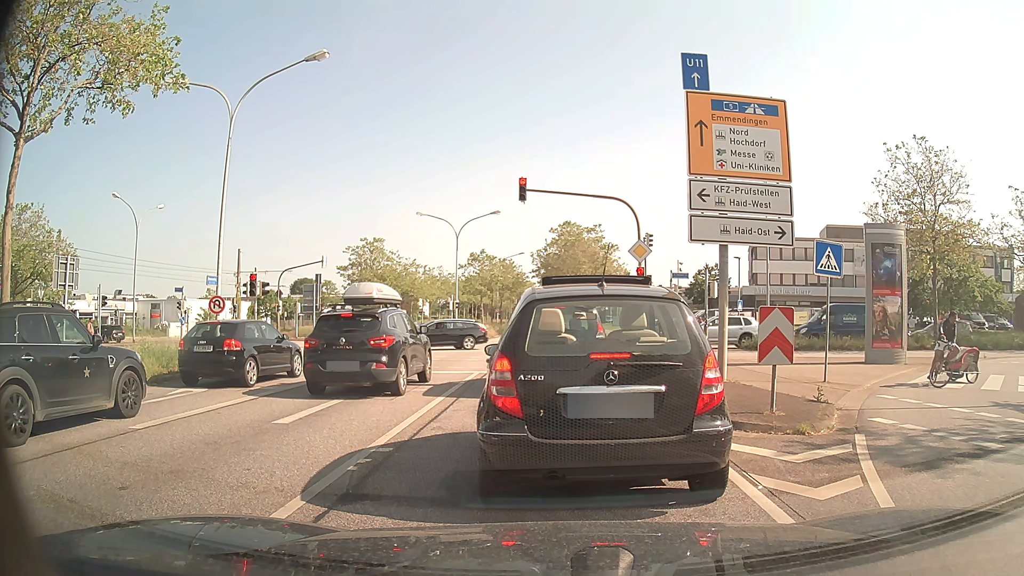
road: primary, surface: asphalt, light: Day
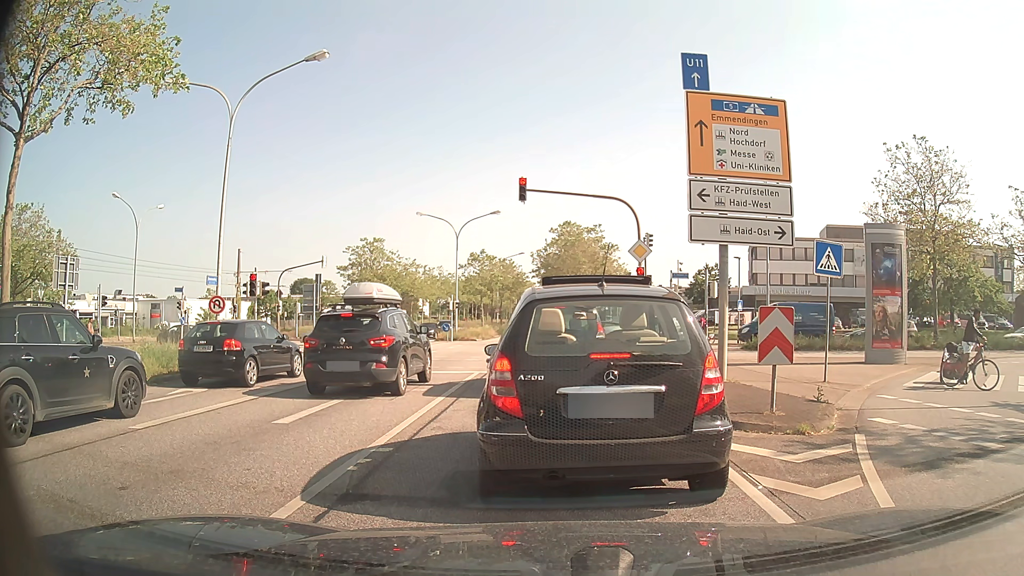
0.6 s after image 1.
(0.0, 0.0) m; 0°
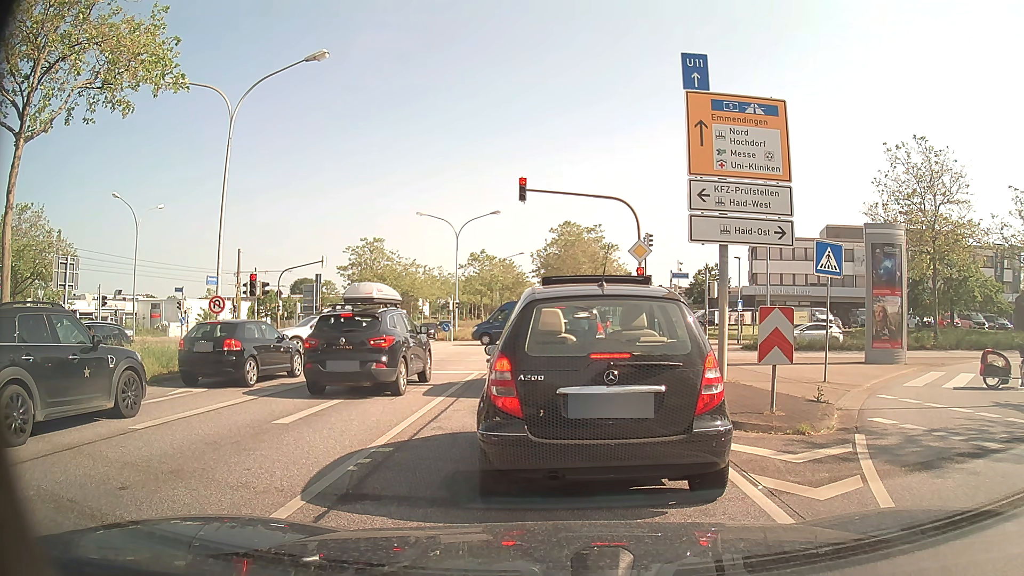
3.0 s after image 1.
(0.0, 0.0) m; 0°
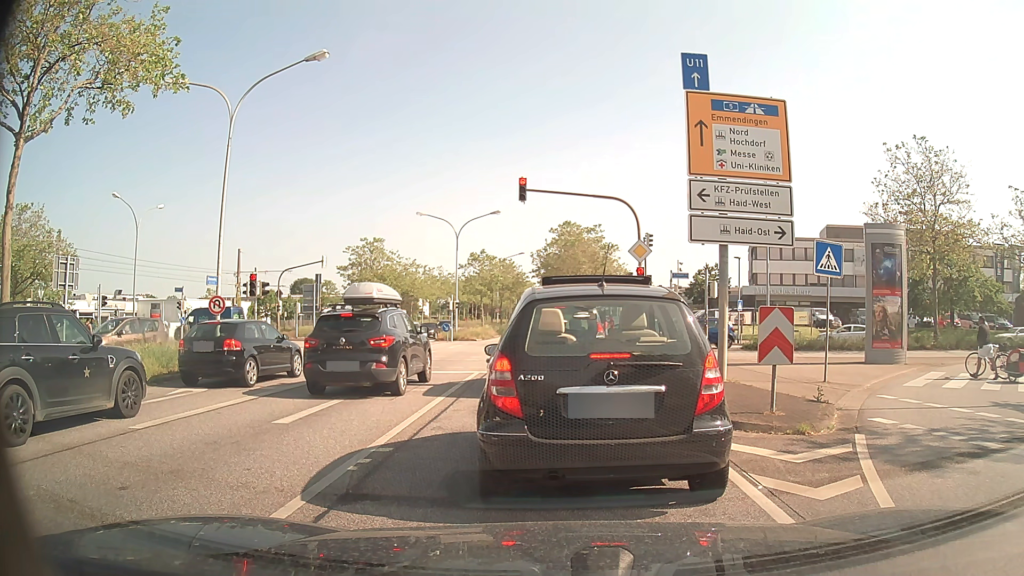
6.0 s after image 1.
(0.0, 0.0) m; 0°
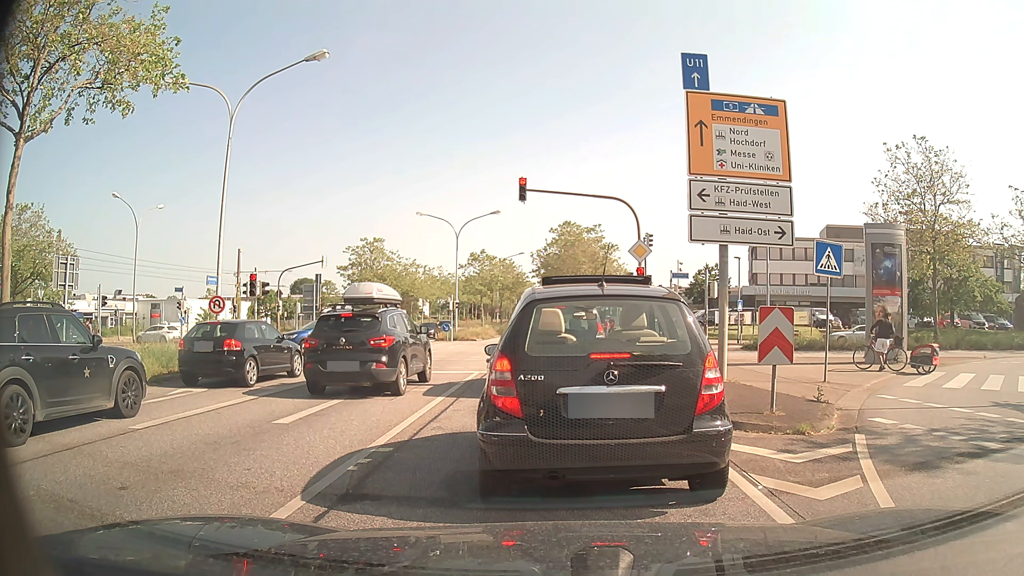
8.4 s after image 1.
(0.0, 0.0) m; 0°
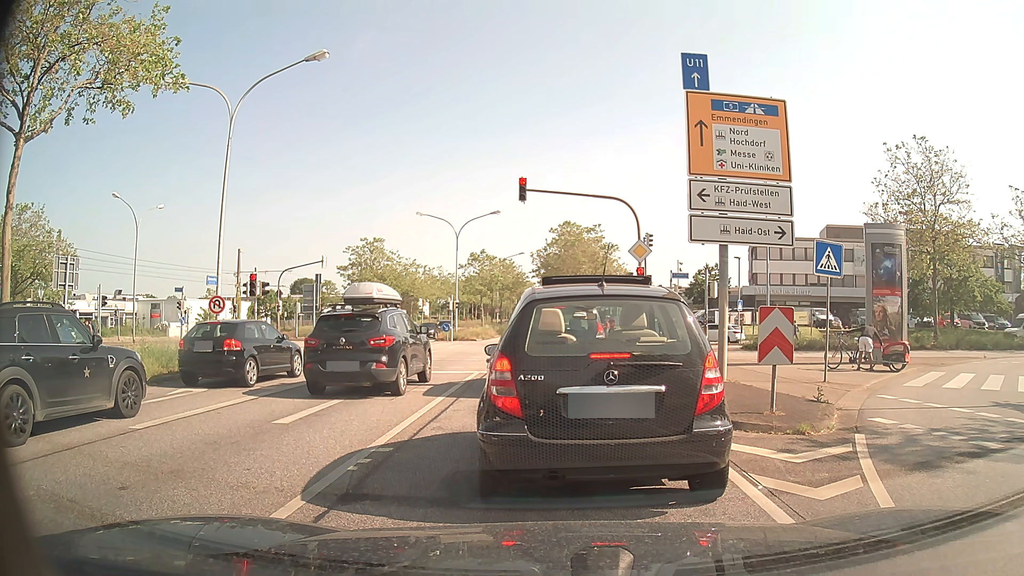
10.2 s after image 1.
(0.0, 0.0) m; 0°
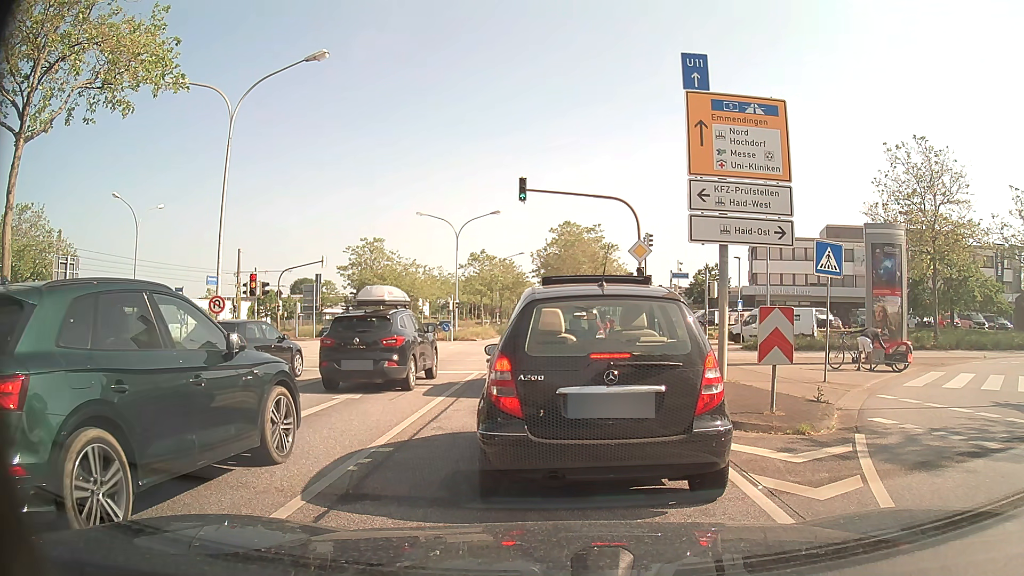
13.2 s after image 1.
(0.0, 0.0) m; 0°
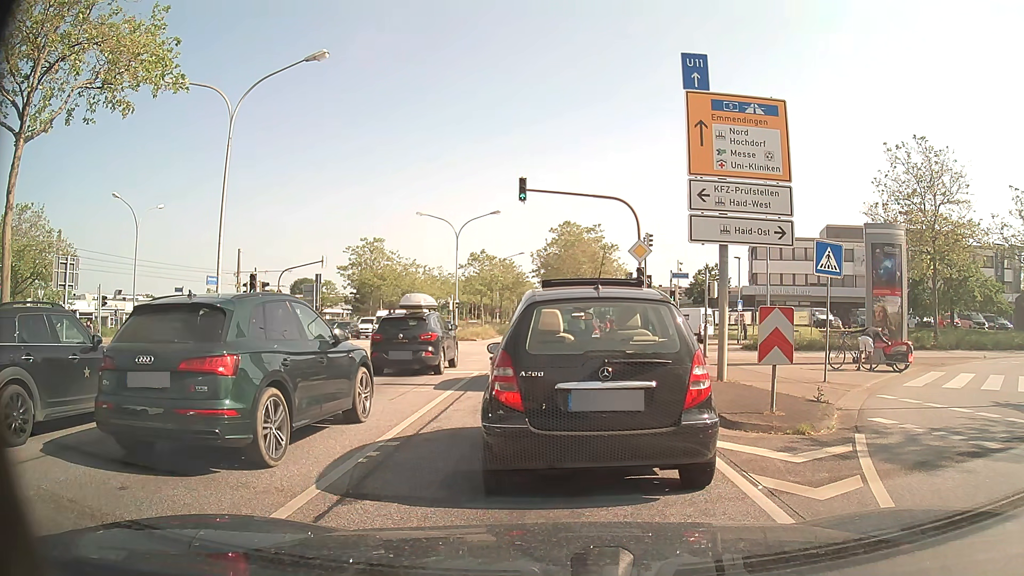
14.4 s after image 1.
(0.0, 0.0) m; 0°
(0, +10) (+1, +20) (+1, +30) (+1, +40) (+1, +50) (+2, +60) (+2, +70) (+3, +80) (+3, +90) (+4, +100) m
